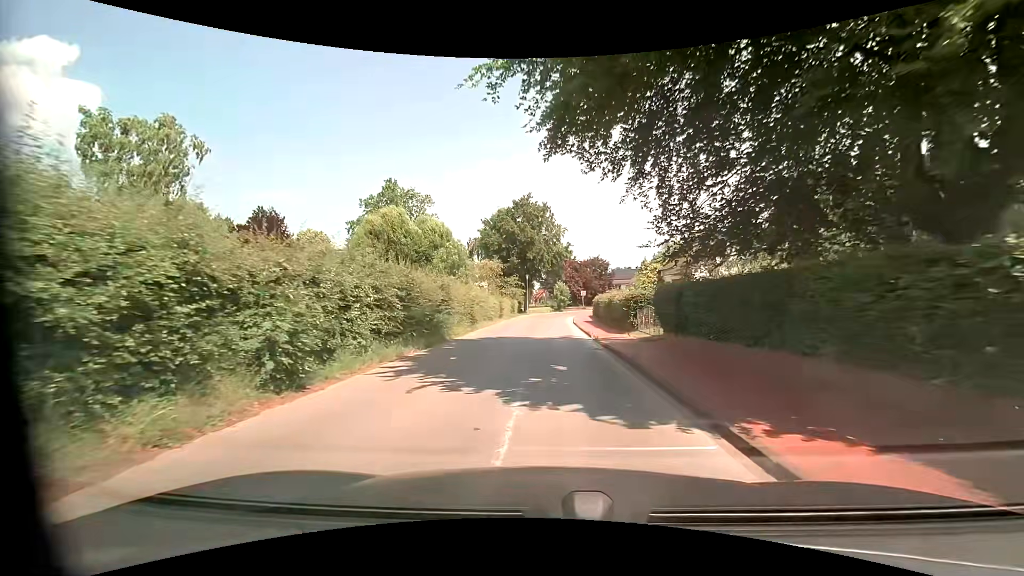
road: residential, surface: asphalt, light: Day
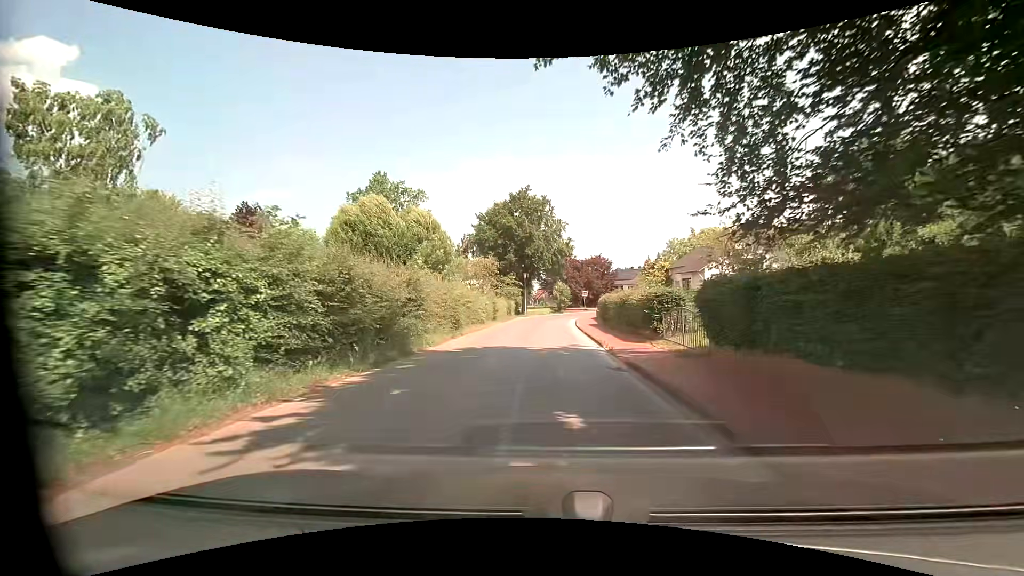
(0.0, +4.8) m; 0°
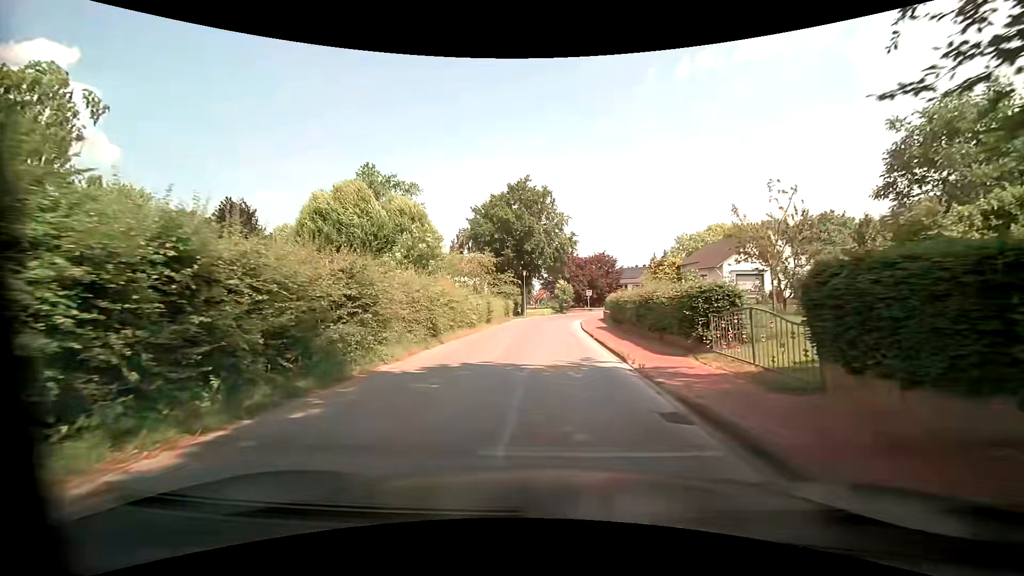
(0.0, +4.8) m; 0°
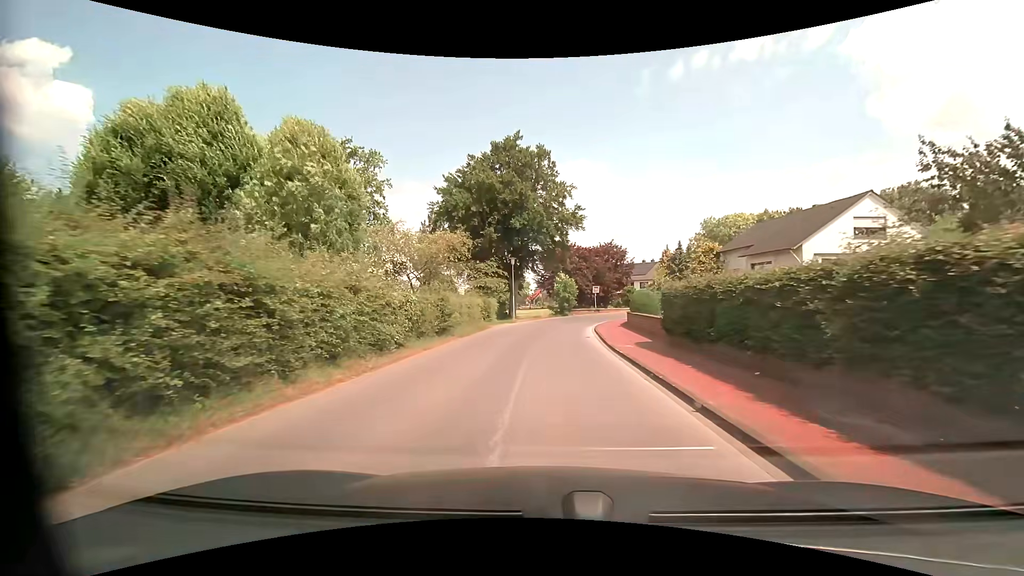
(0.0, +14.4) m; 0°
